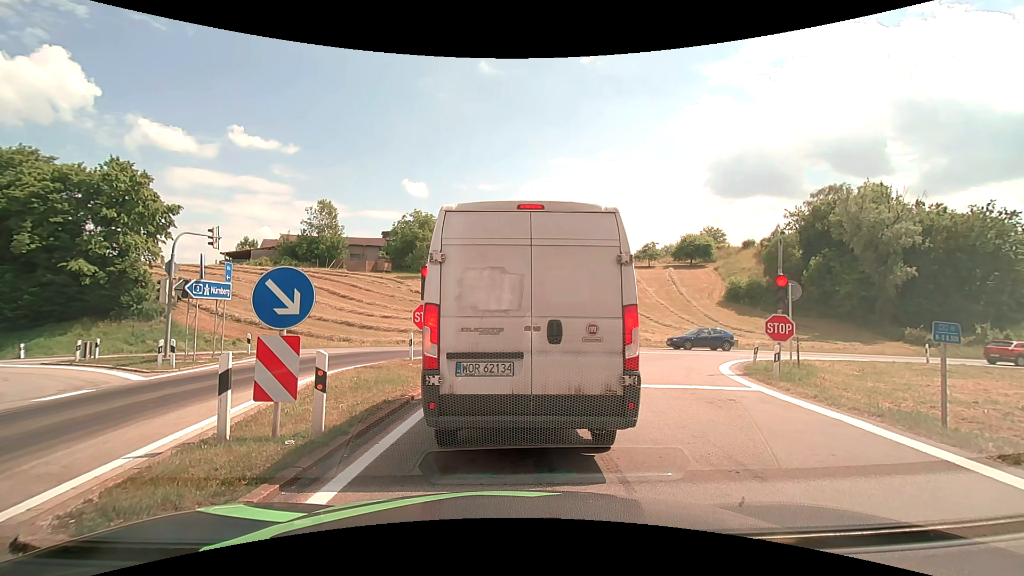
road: motorway_link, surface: asphalt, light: Day
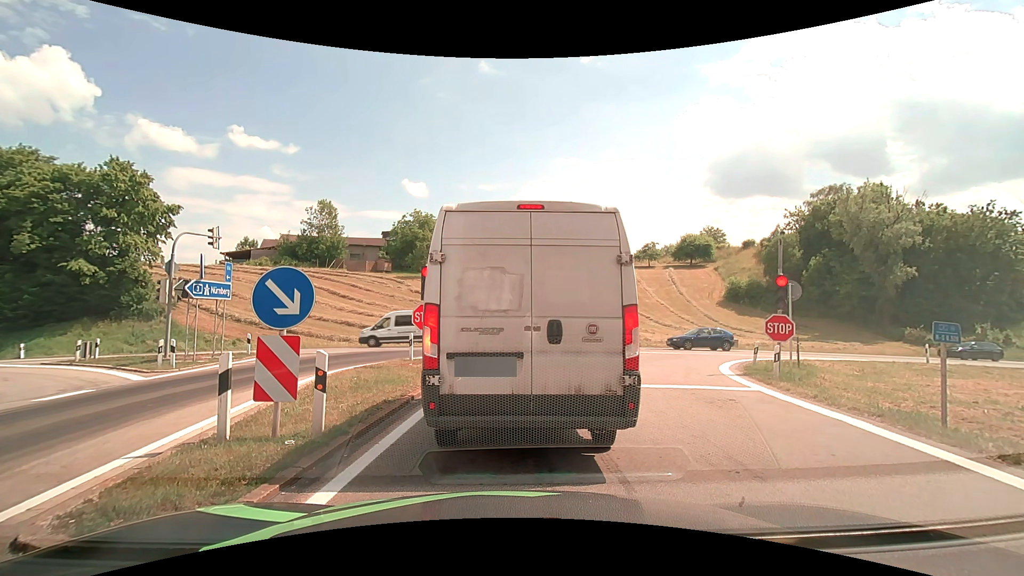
(0.0, 0.0) m; 0°
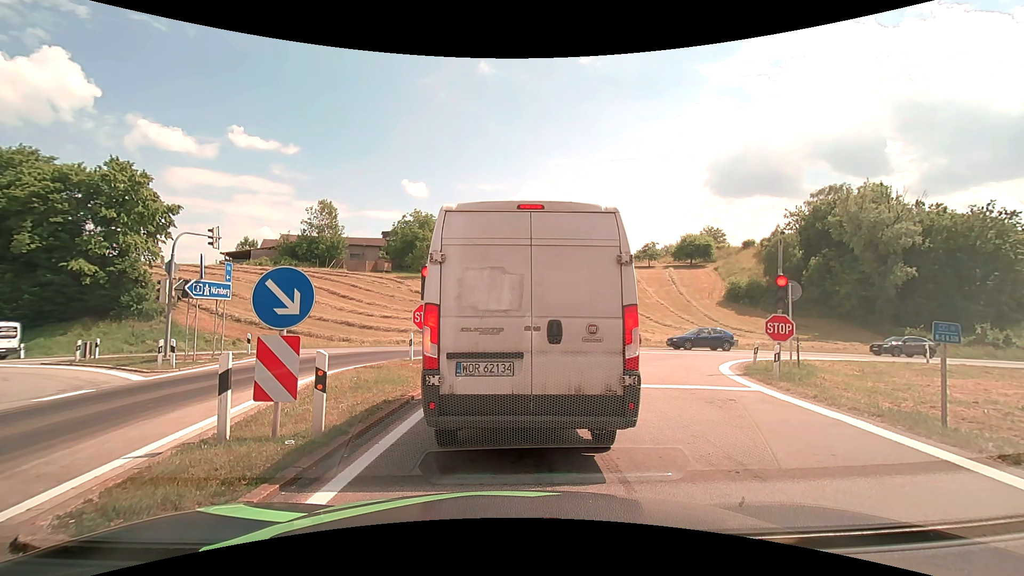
(0.0, 0.0) m; 0°
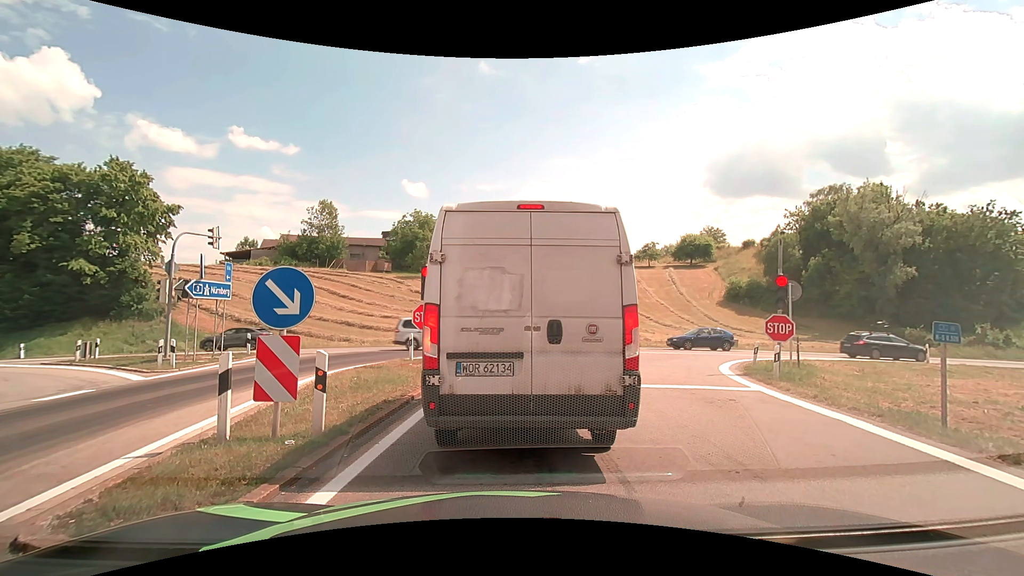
(0.0, 0.0) m; 0°
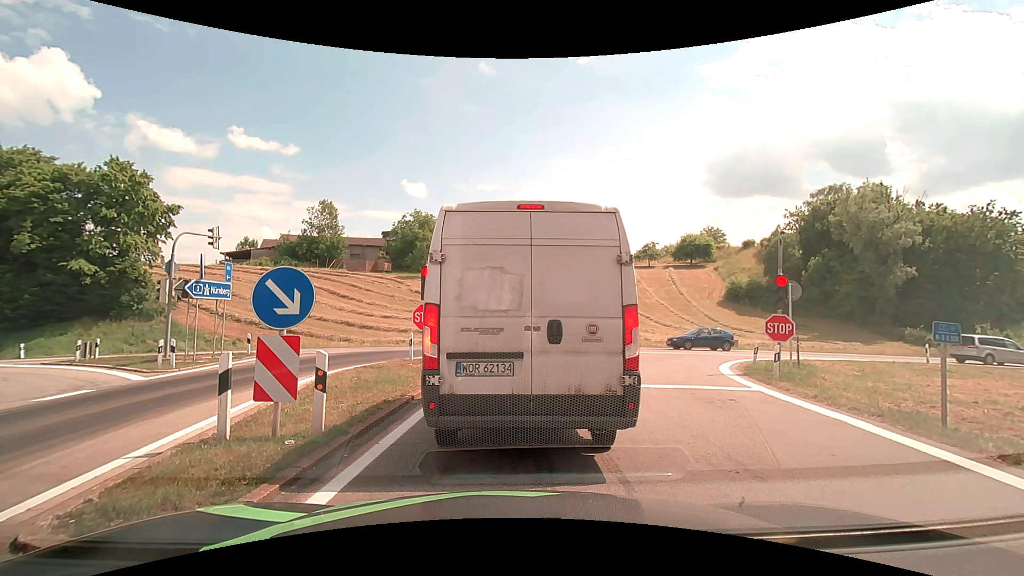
(0.0, 0.0) m; 0°
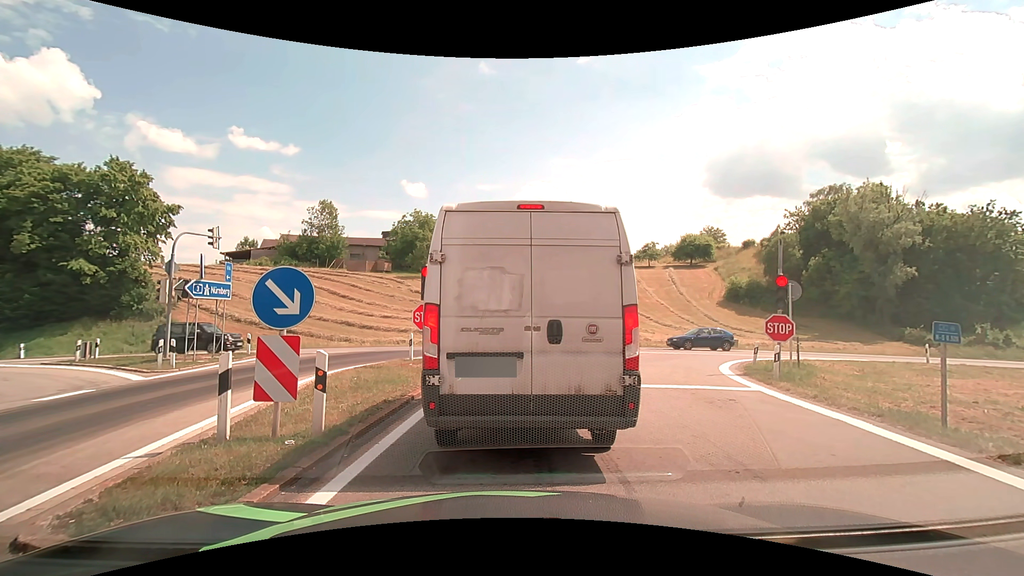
(0.0, 0.0) m; 0°
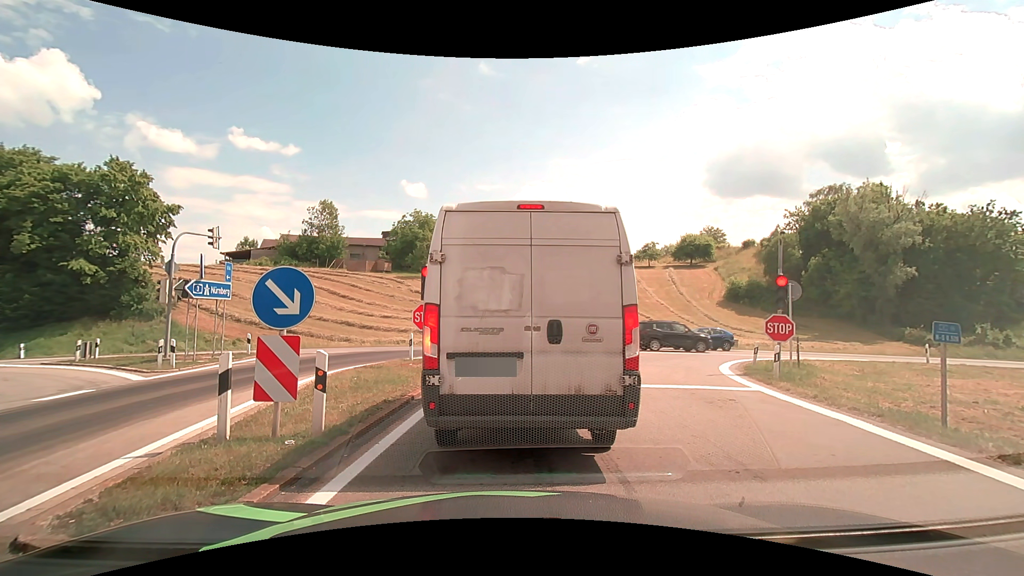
(0.0, 0.0) m; 0°
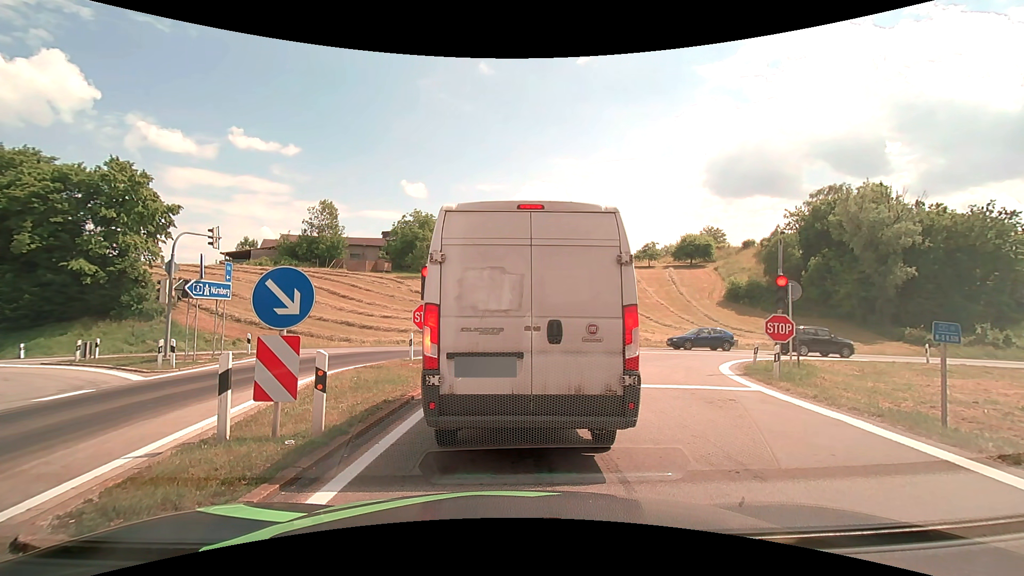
(0.0, 0.0) m; 0°
(0, +10) (0, +20) (-4, +29) (-13, +34) (-22, +36) (-32, +36) (-42, +36) (-52, +36) (-62, +36) (-72, +36) m
